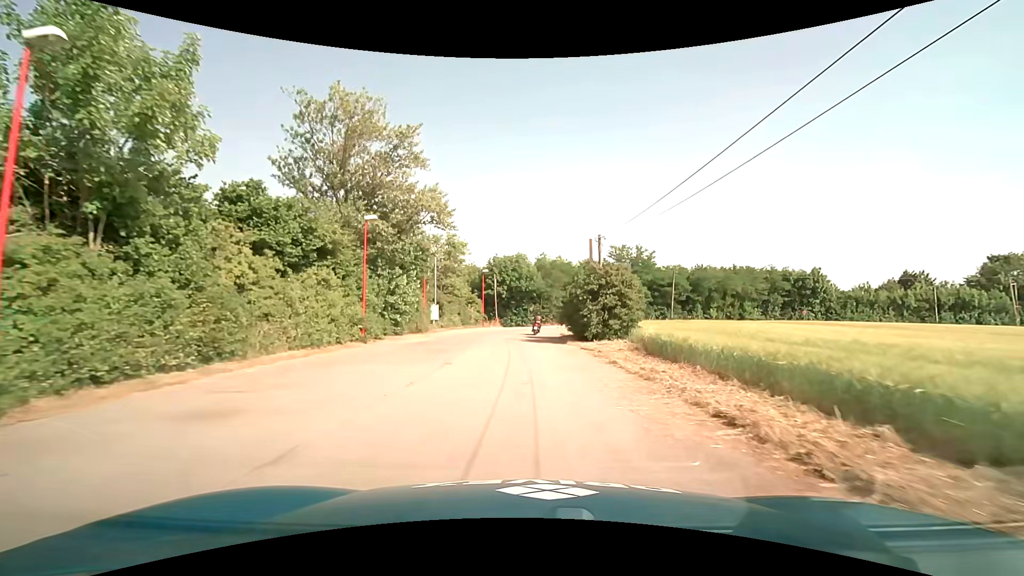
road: service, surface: asphalt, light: Day
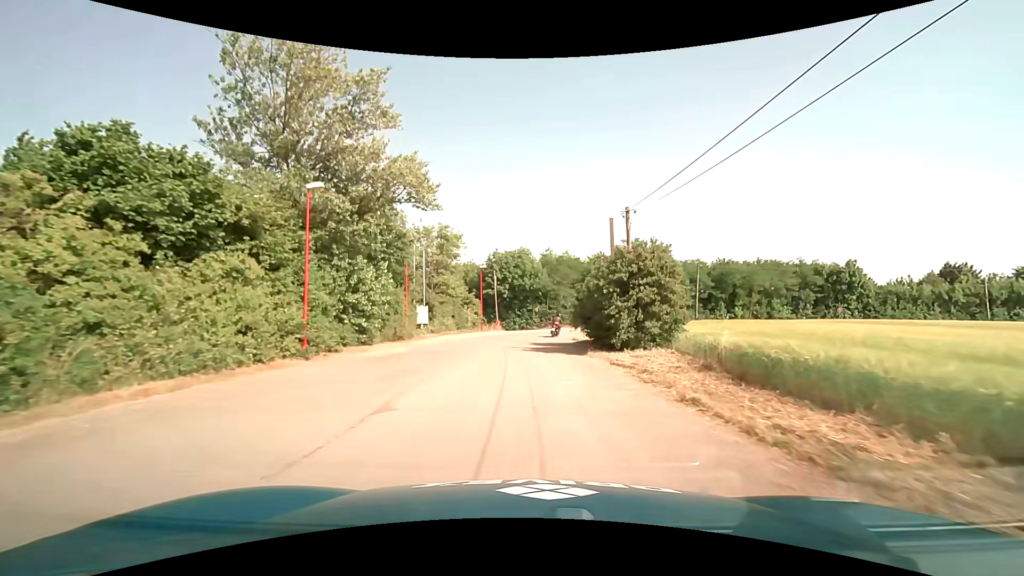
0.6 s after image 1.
(0.0, +6.6) m; -1°
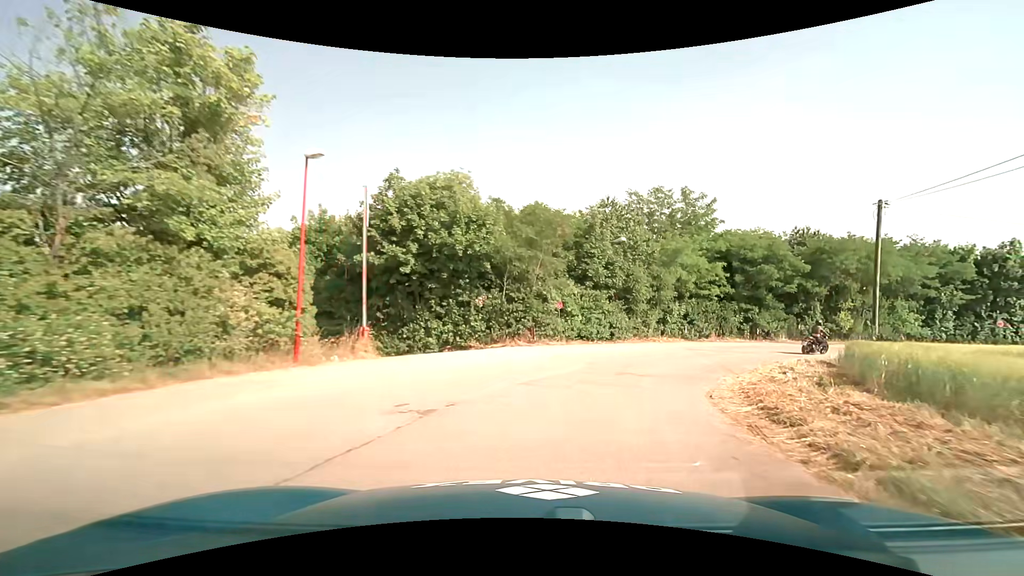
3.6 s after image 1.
(+0.2, +31.1) m; +6°
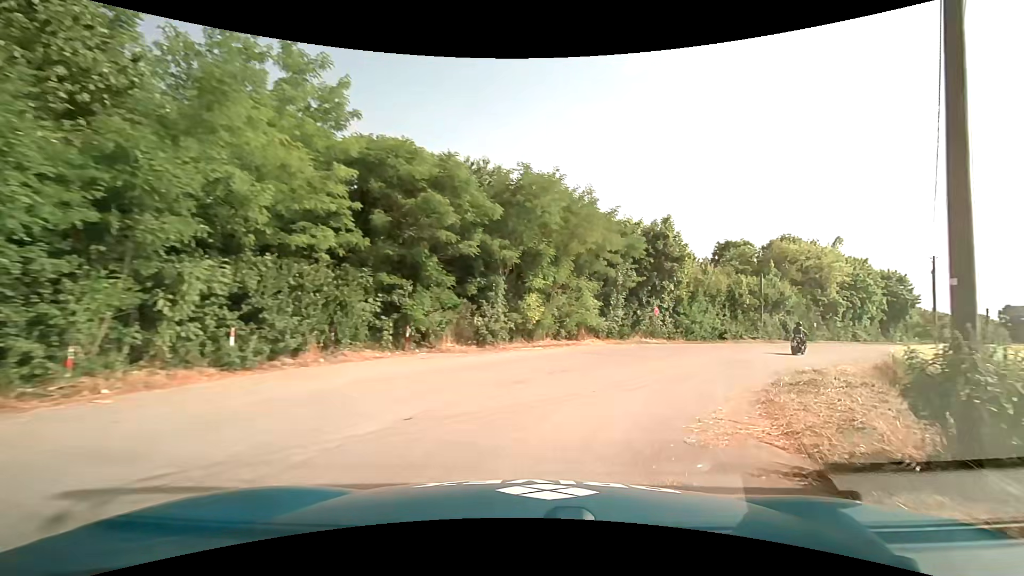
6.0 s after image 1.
(+6.8, +19.8) m; +41°
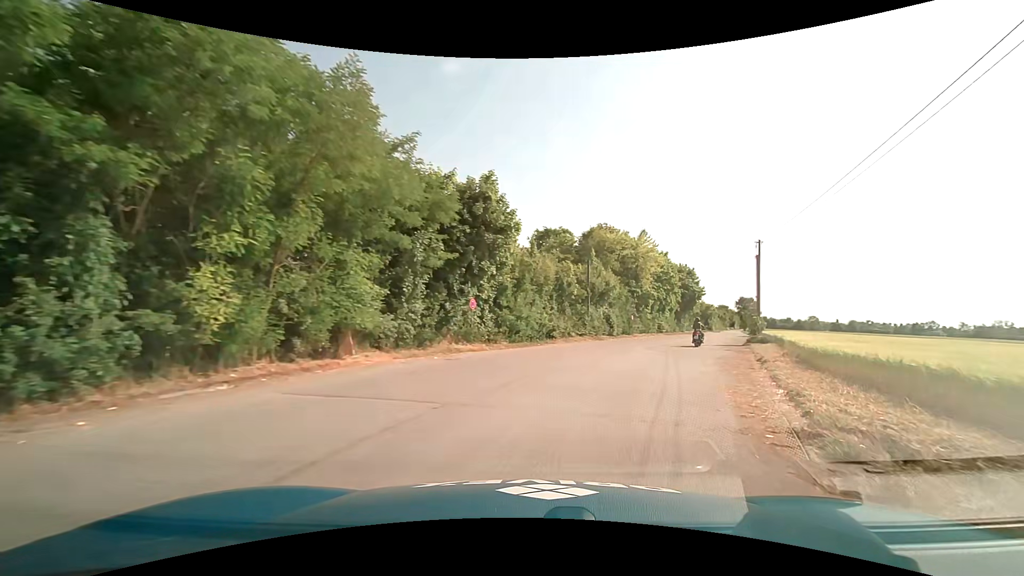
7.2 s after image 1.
(+2.1, +10.7) m; +21°
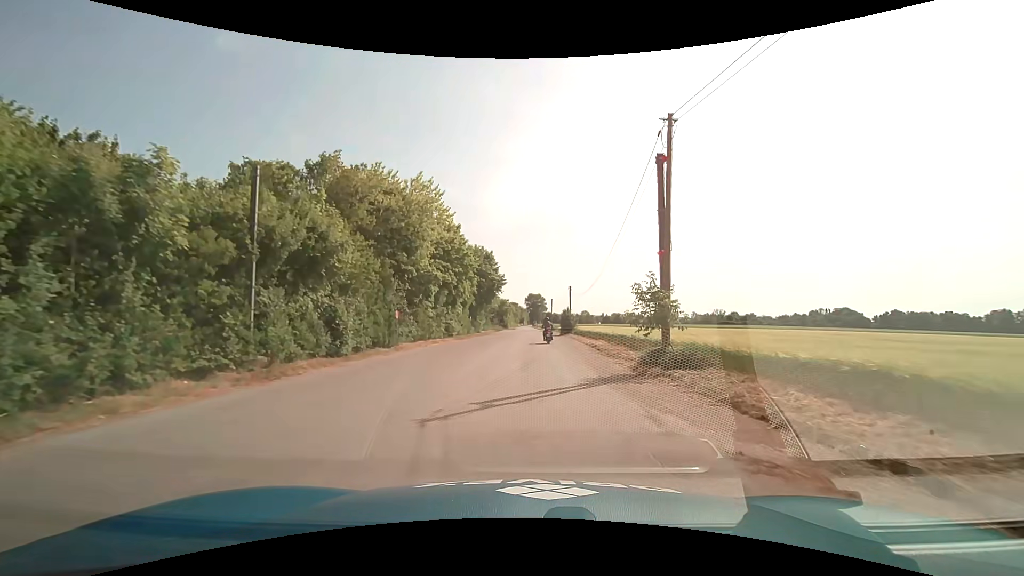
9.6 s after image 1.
(+6.0, +22.9) m; +22°
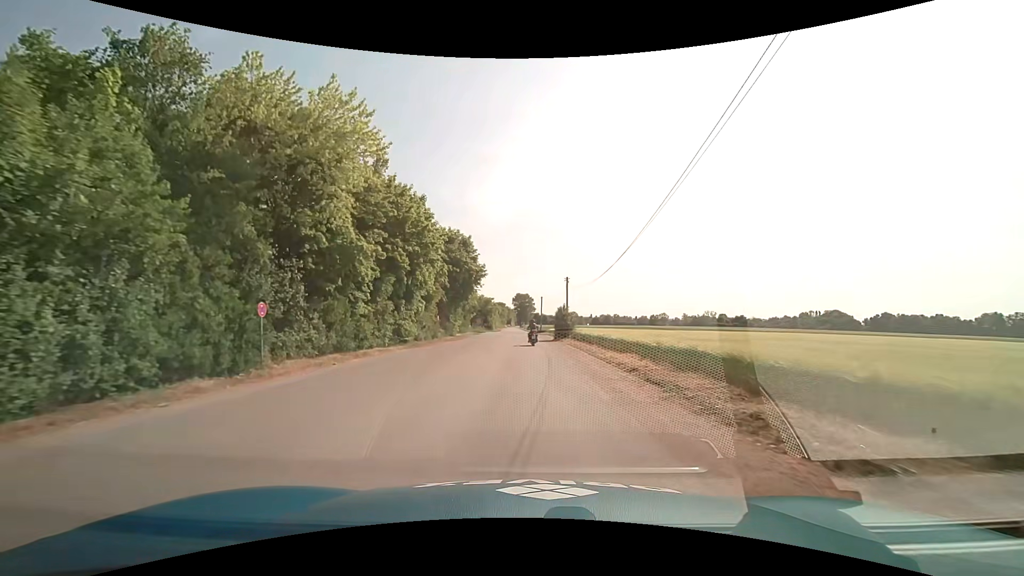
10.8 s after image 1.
(+0.5, +12.9) m; +3°
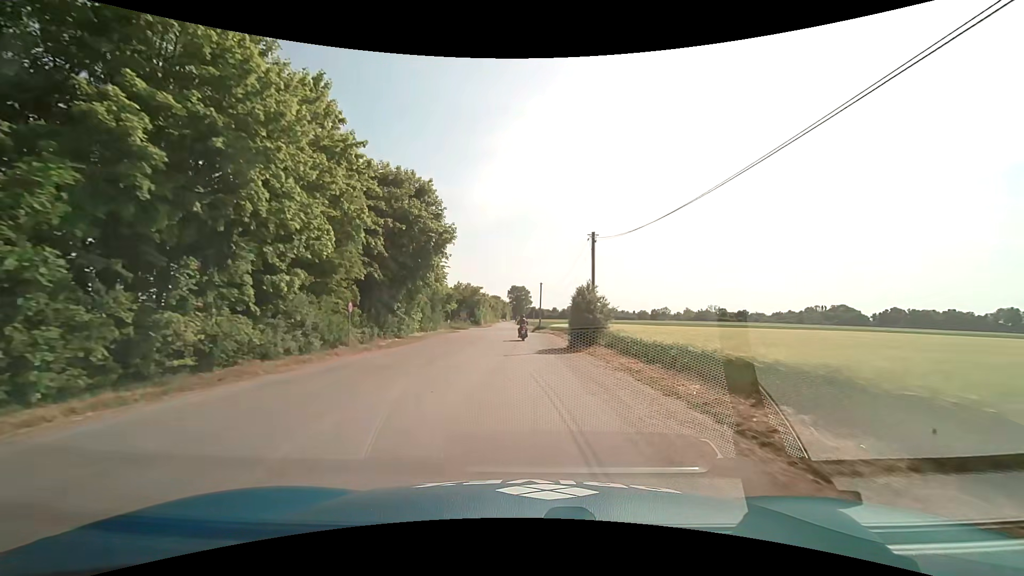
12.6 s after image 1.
(+0.1, +20.4) m; 0°
(0, +10) (0, +20) (0, +30) (0, +40) (-1, +50) (-1, +60) (-1, +70) (-2, +80) (-2, +90) (-2, +100) m
